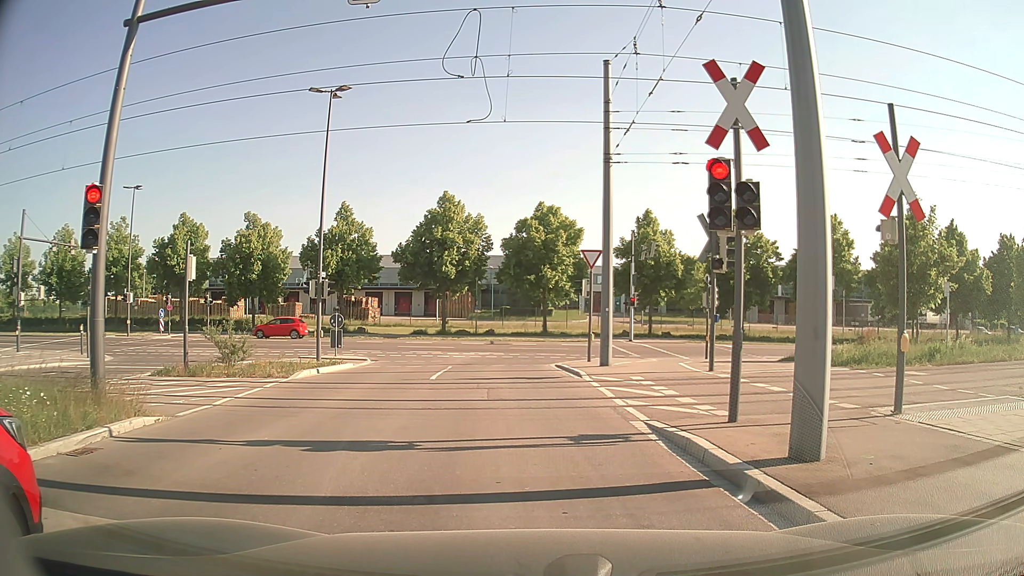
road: tertiary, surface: asphalt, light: Day
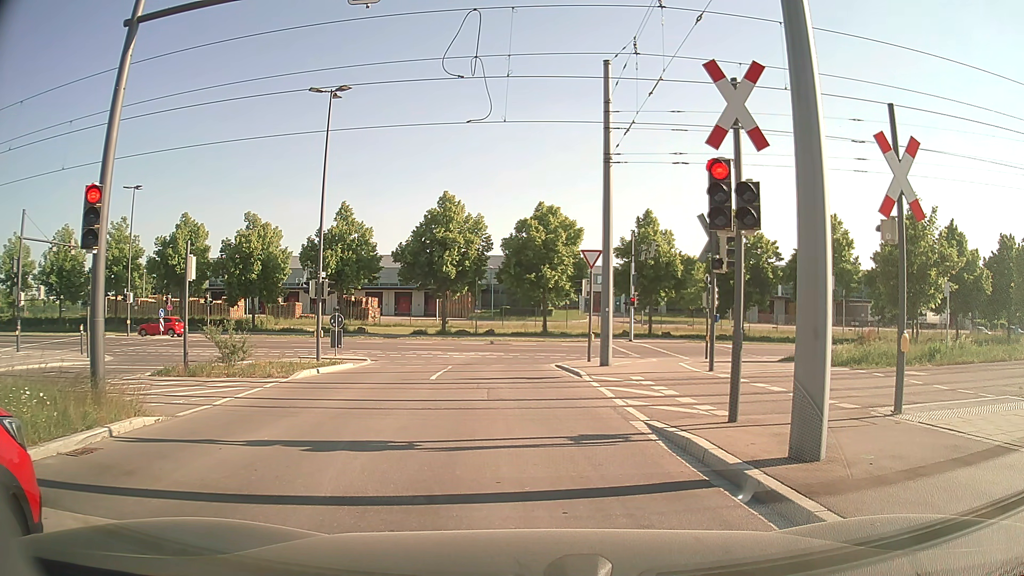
(0.0, 0.0) m; 0°
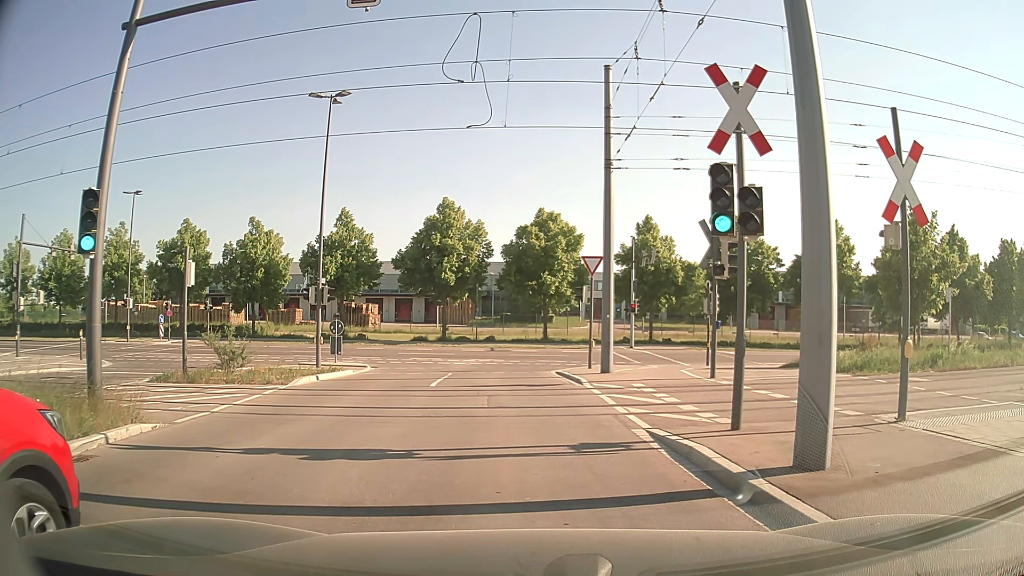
(0.0, +0.1) m; 0°
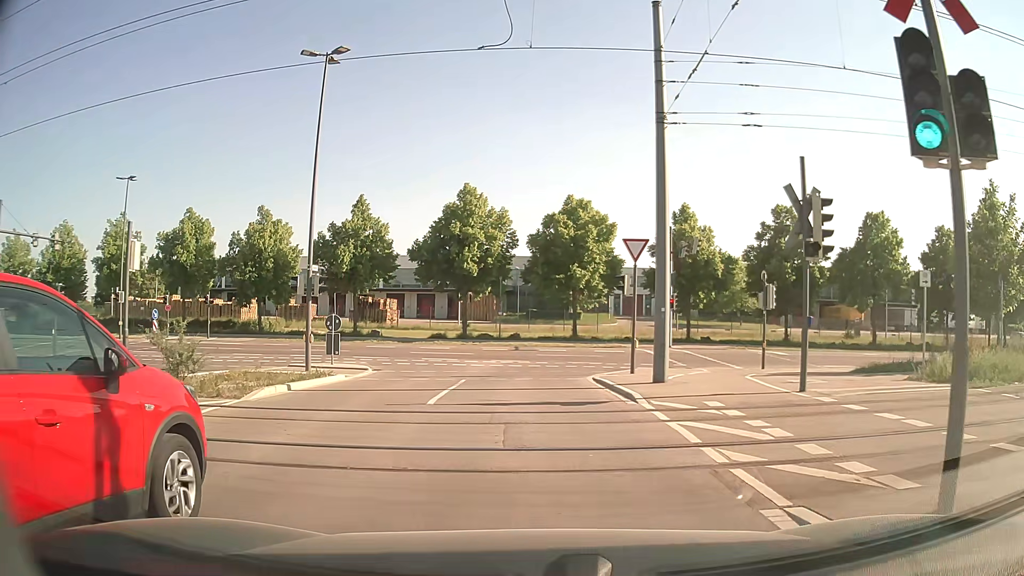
(-0.1, +4.4) m; -2°
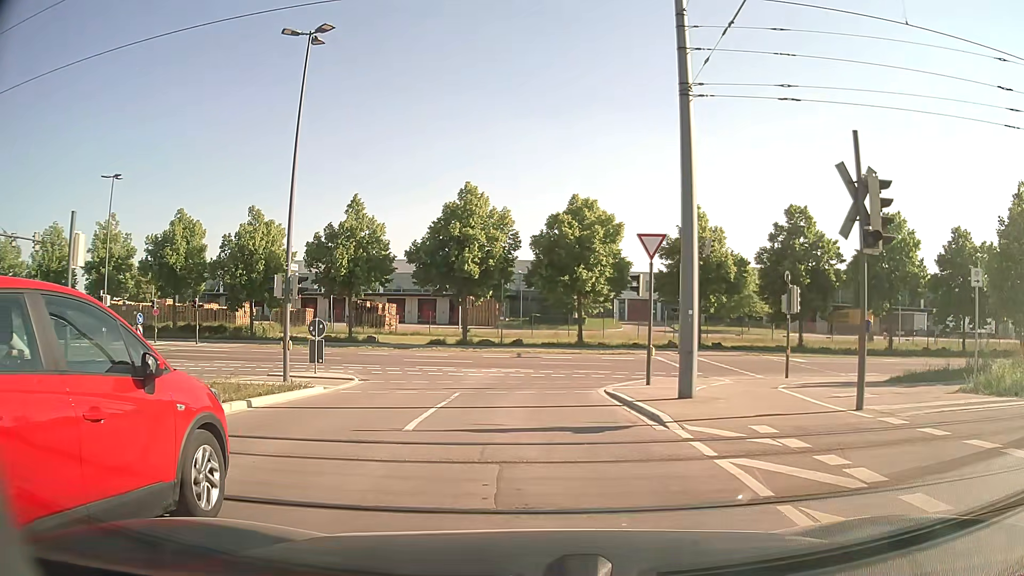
(0.0, +2.3) m; 0°
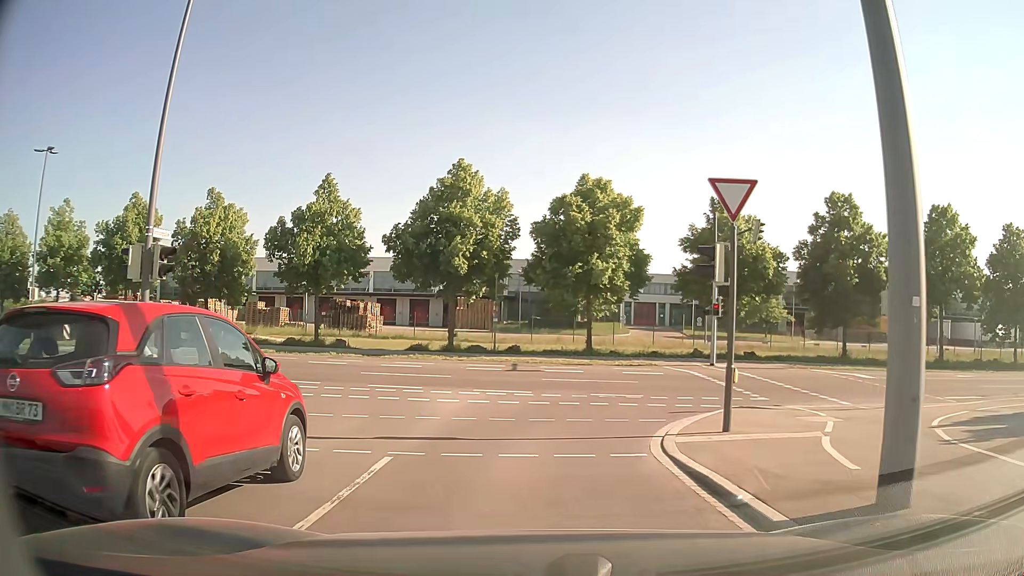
(-0.1, +7.6) m; -1°
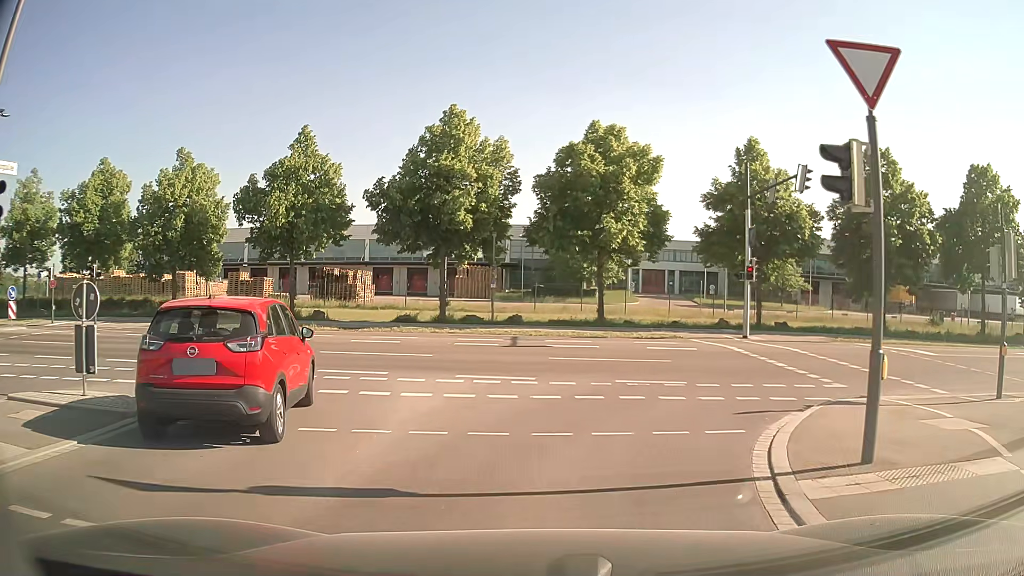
(0.0, +4.7) m; 0°
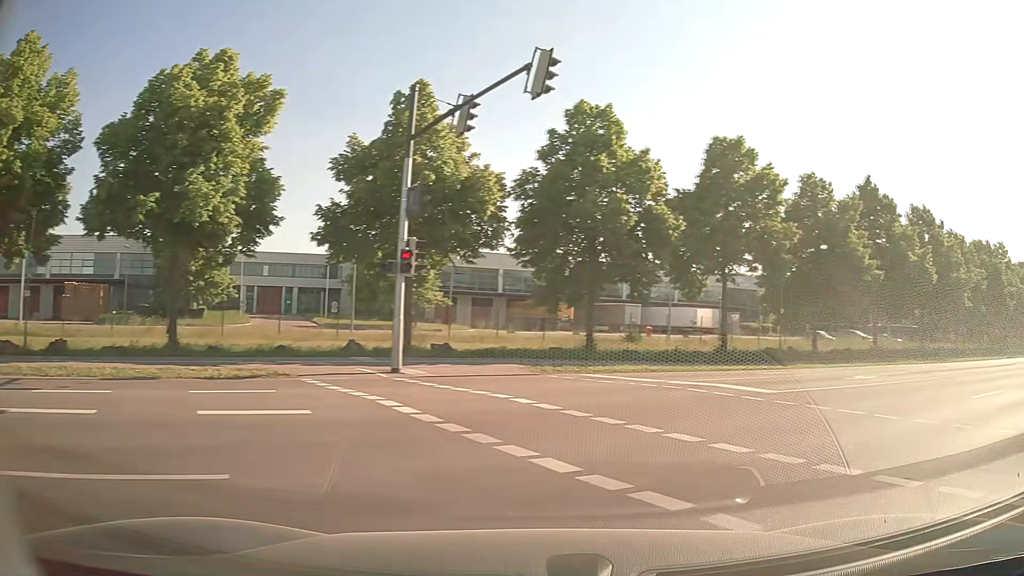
(+2.0, +11.8) m; +32°
(+4, +9) (+12, +14) (+21, +19) (+30, +24) (+38, +30) (+47, +35) (+55, +40) (+64, +45) (+73, +50) (+81, +55) m
